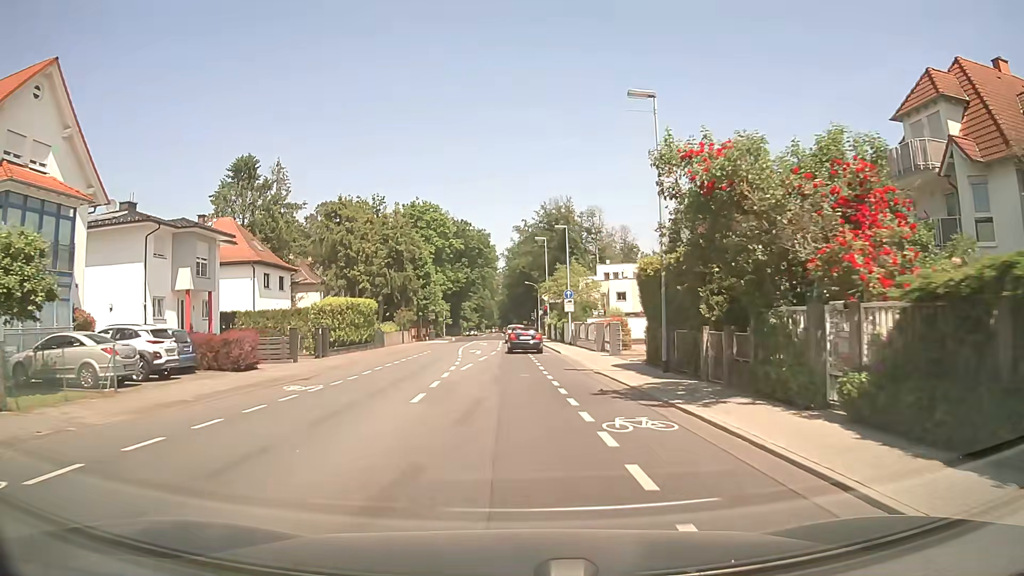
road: secondary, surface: asphalt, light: Day
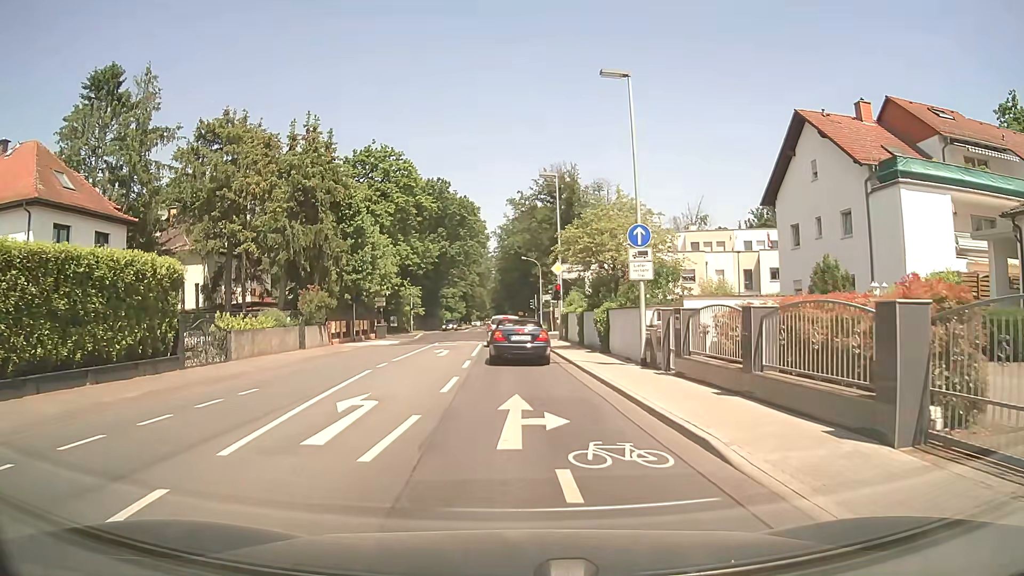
(+0.4, +26.1) m; +1°
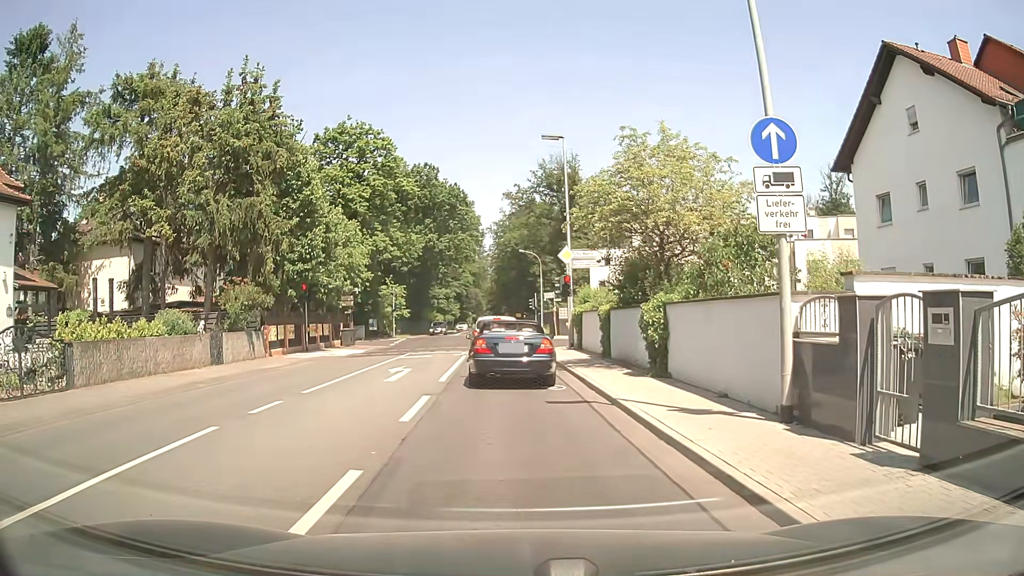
(0.0, +8.9) m; -1°
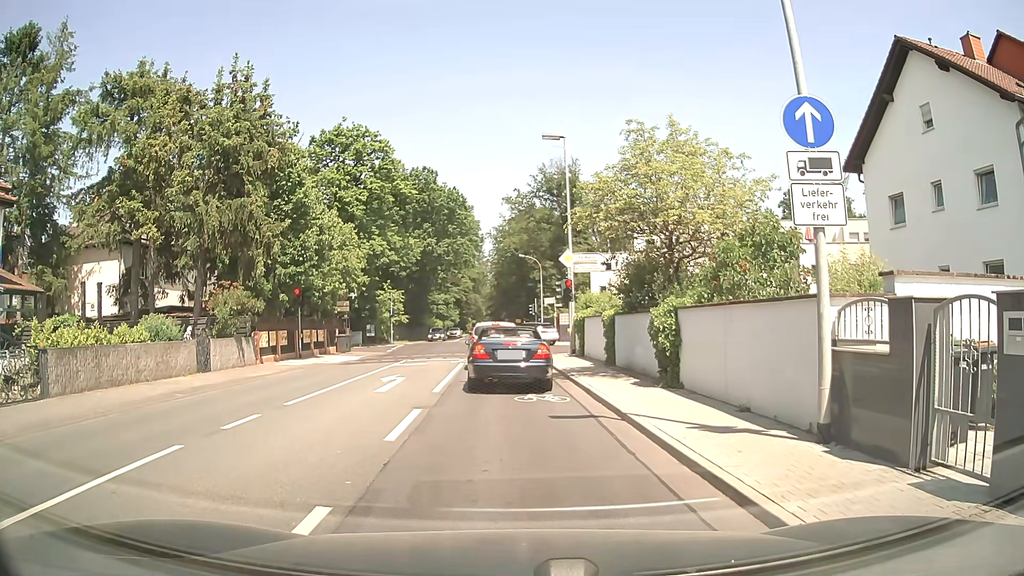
(0.0, +1.0) m; 0°
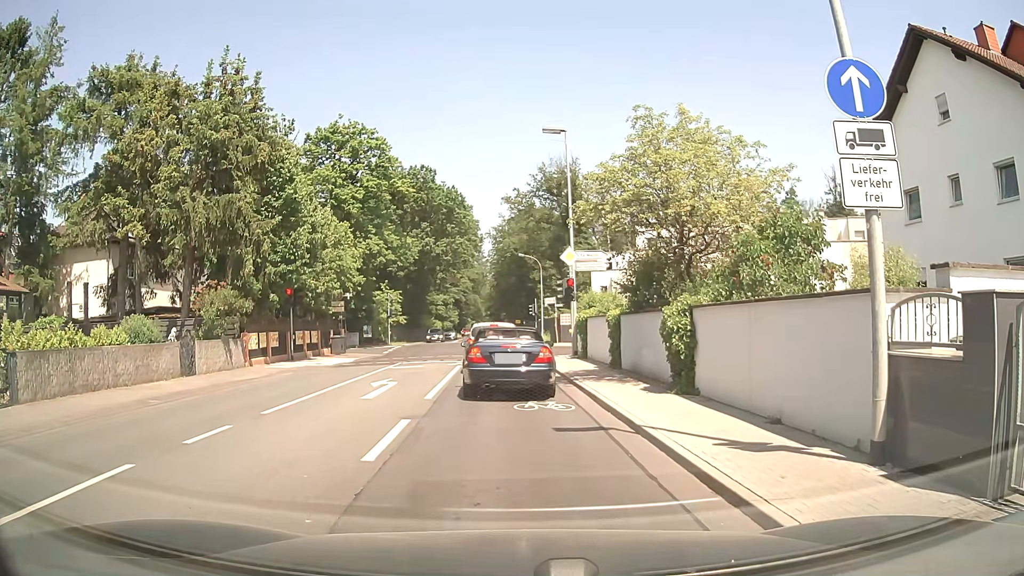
(0.0, +1.2) m; 0°
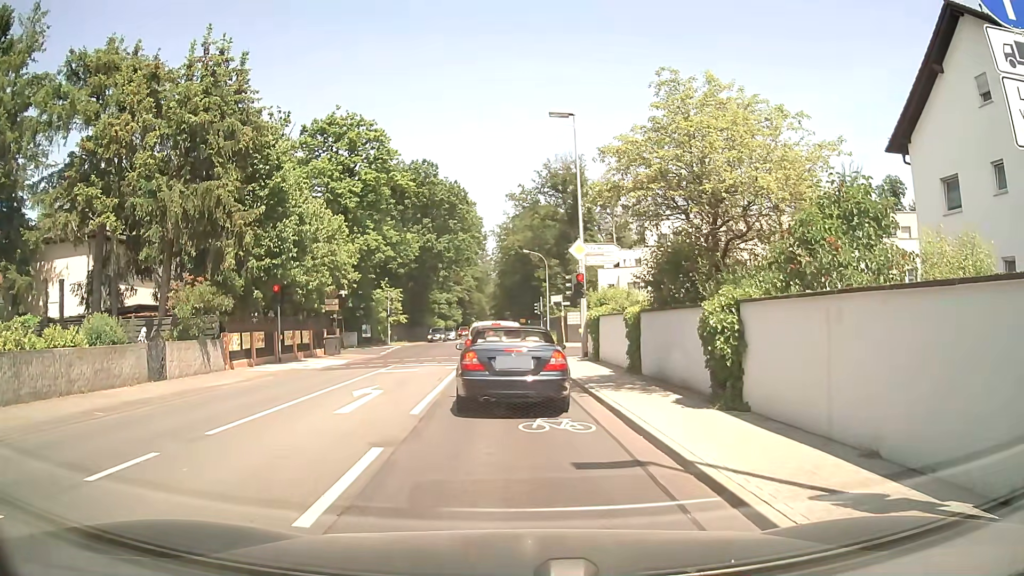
(0.0, +2.4) m; 0°
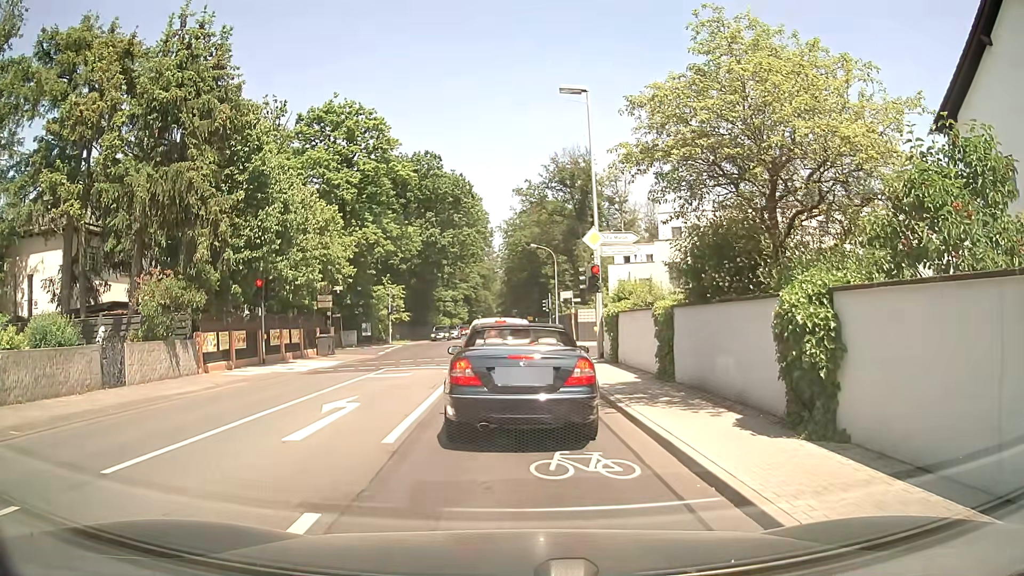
(0.0, +2.7) m; -1°
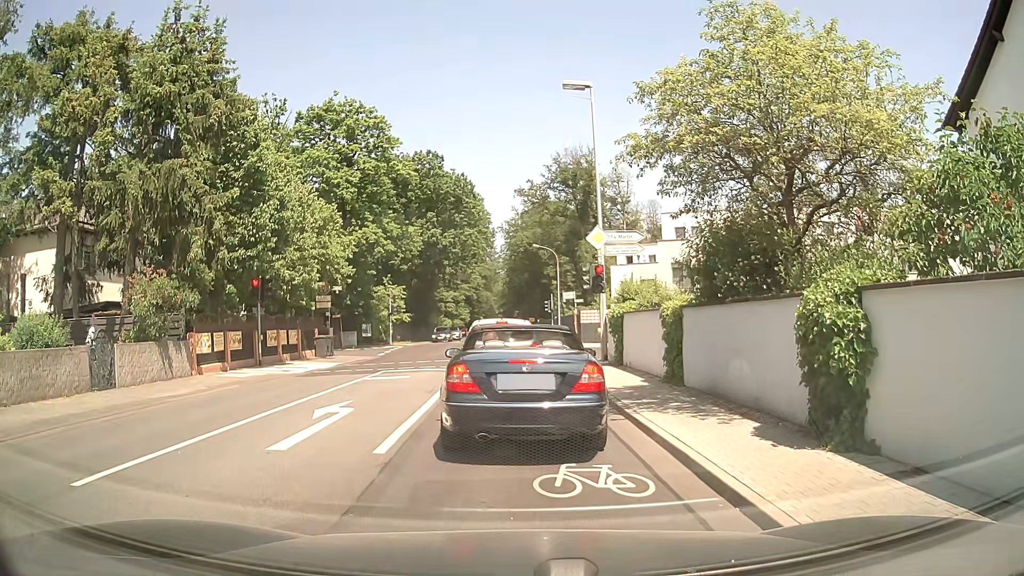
(0.0, +0.6) m; 0°
(0, +10) (0, +20) (0, +30) (0, +40) (0, +50) (0, +60) (0, +70) (0, +80) (0, +90) (0, +100) m
